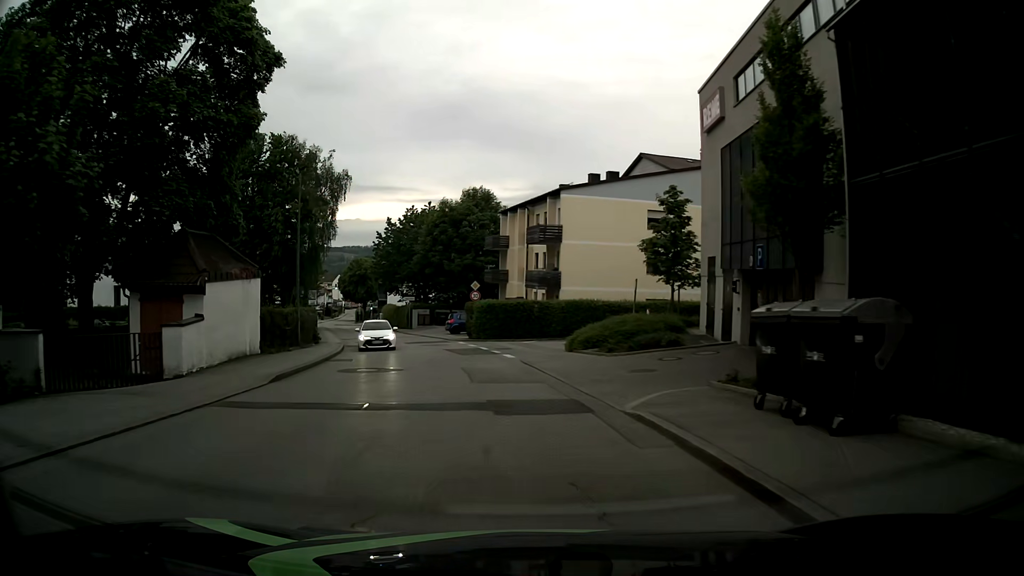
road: unclassified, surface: asphalt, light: Day
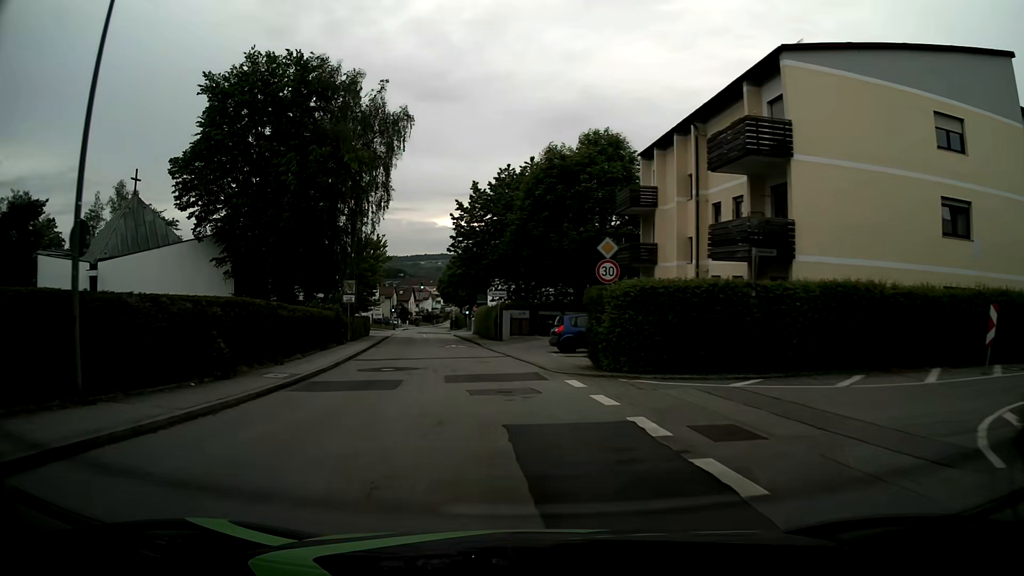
(-1.2, +22.0) m; -8°
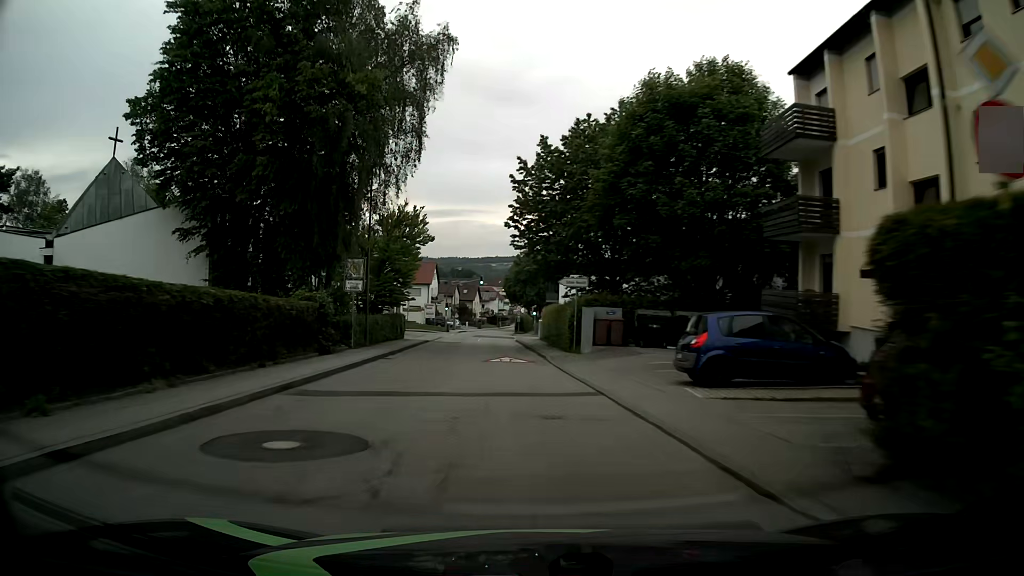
(-1.2, +13.4) m; -9°
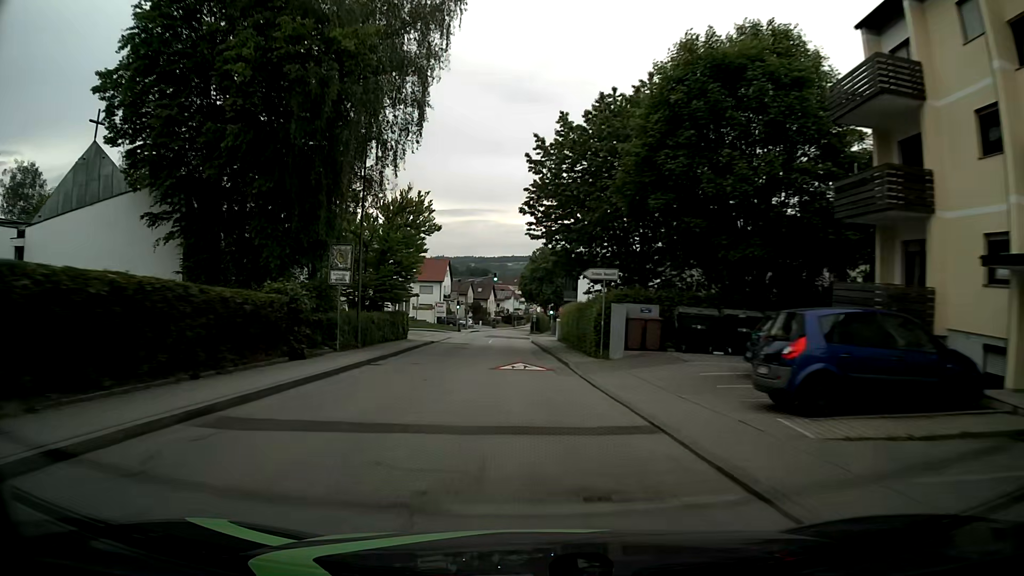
(0.0, +4.4) m; -1°
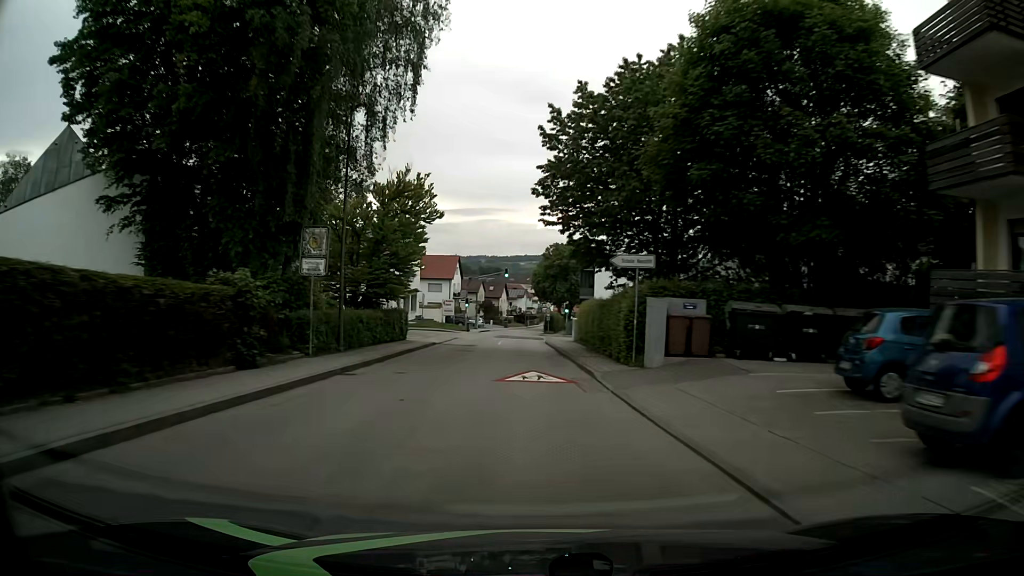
(-0.1, +4.4) m; -2°
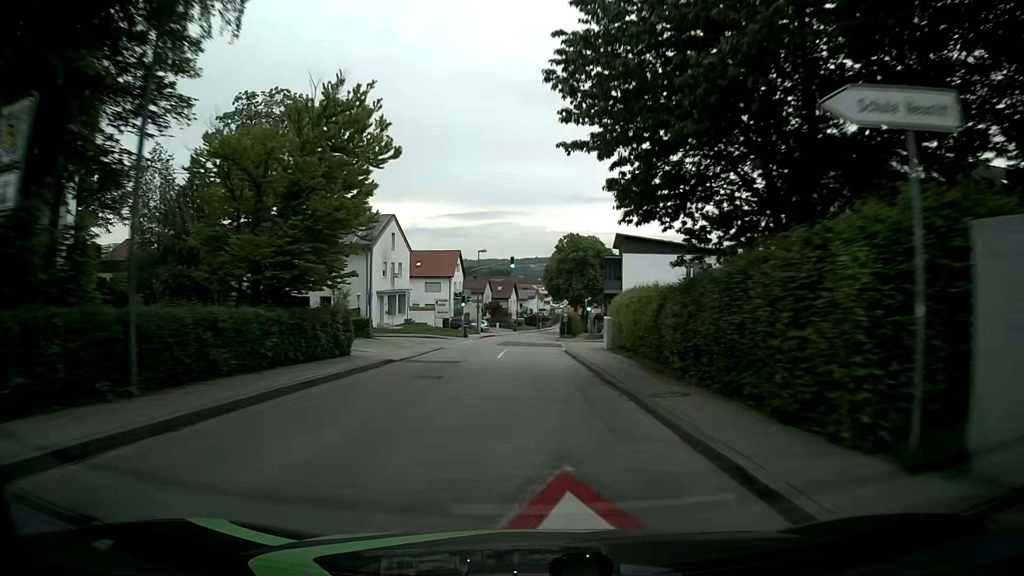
(0.0, +13.3) m; 0°
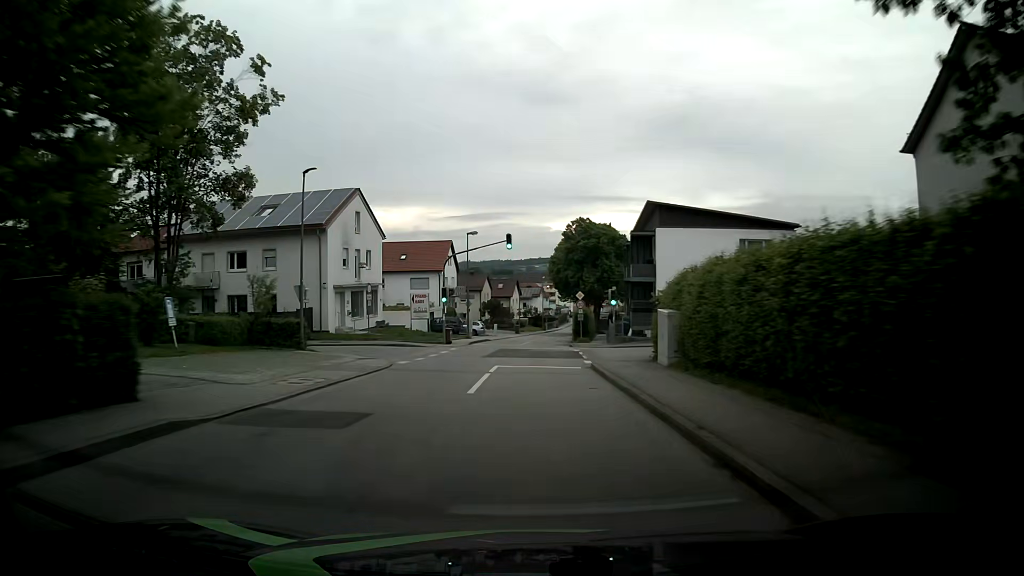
(-0.2, +13.4) m; -3°
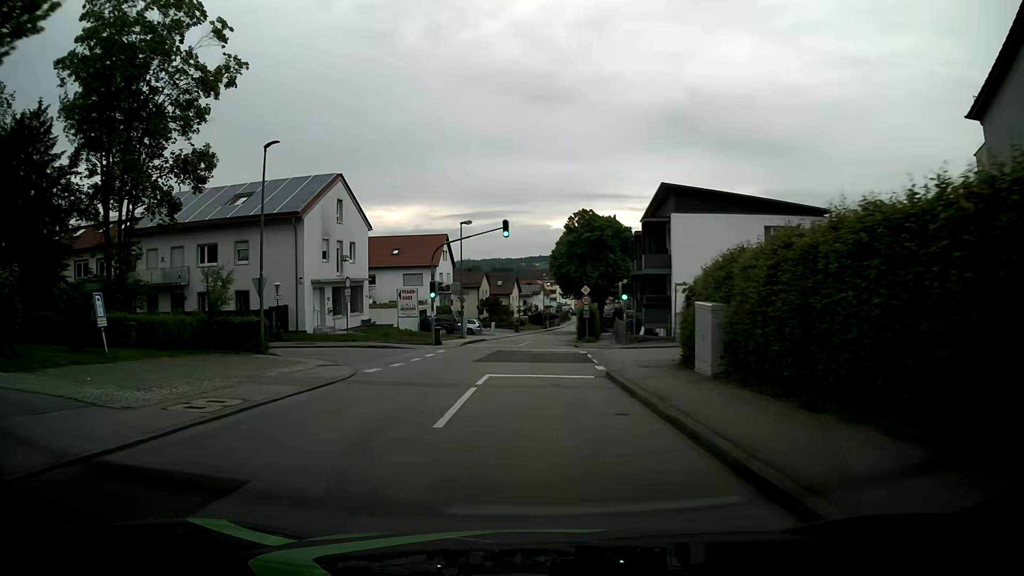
(+0.1, +4.5) m; +1°
(0, +10) (0, +20) (0, +30) (+1, +40) (+2, +50) (+3, +60) (+4, +70) (+5, +80) (+6, +90) (+7, +100) m
